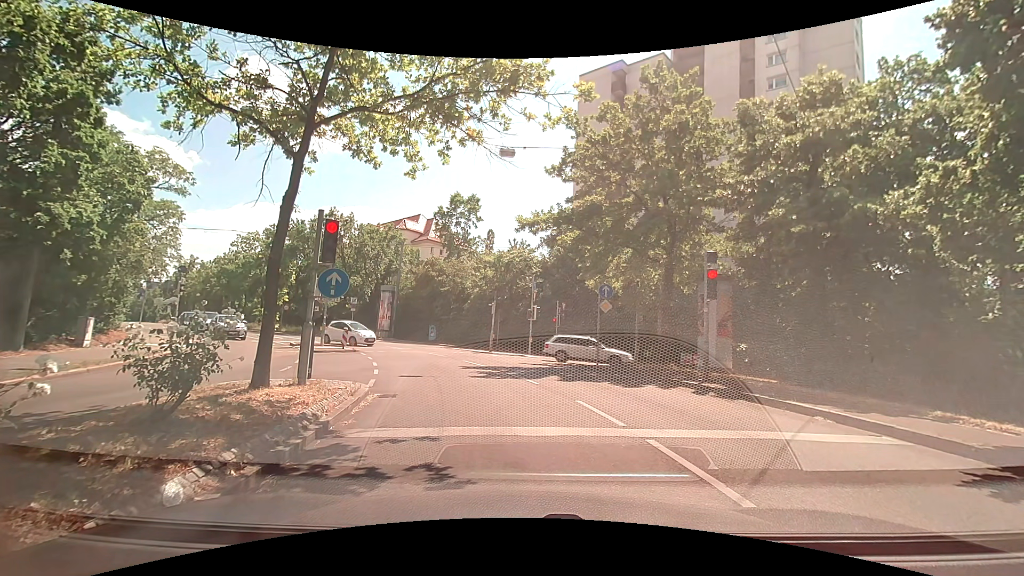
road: secondary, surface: asphalt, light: Day
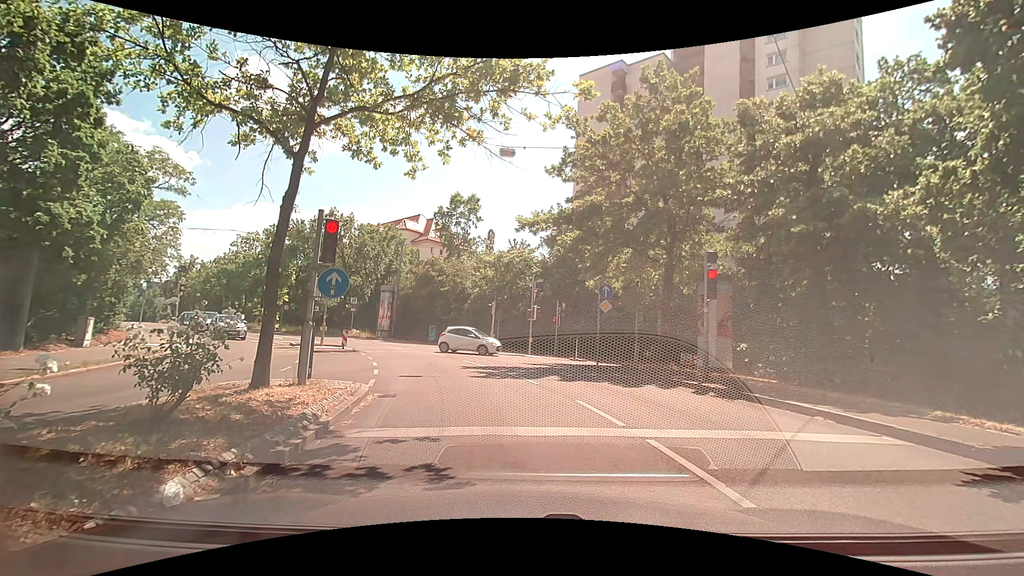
(0.0, 0.0) m; 0°
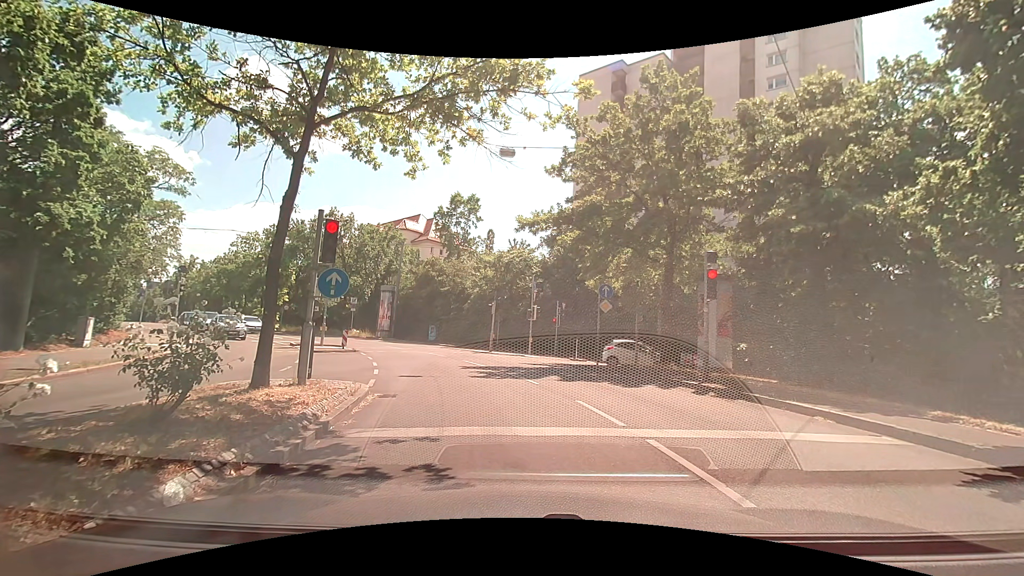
(0.0, 0.0) m; 0°
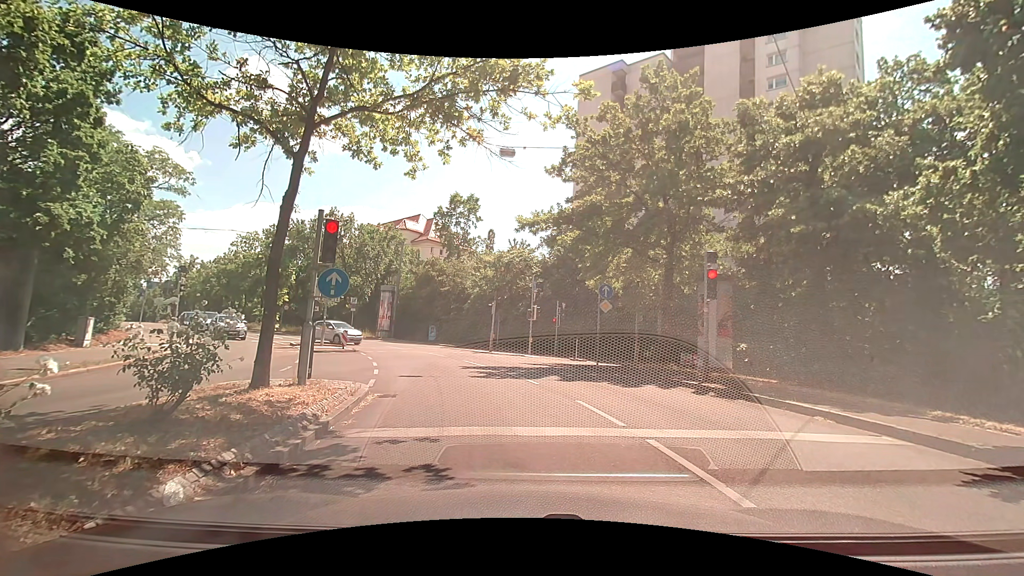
(0.0, 0.0) m; 0°
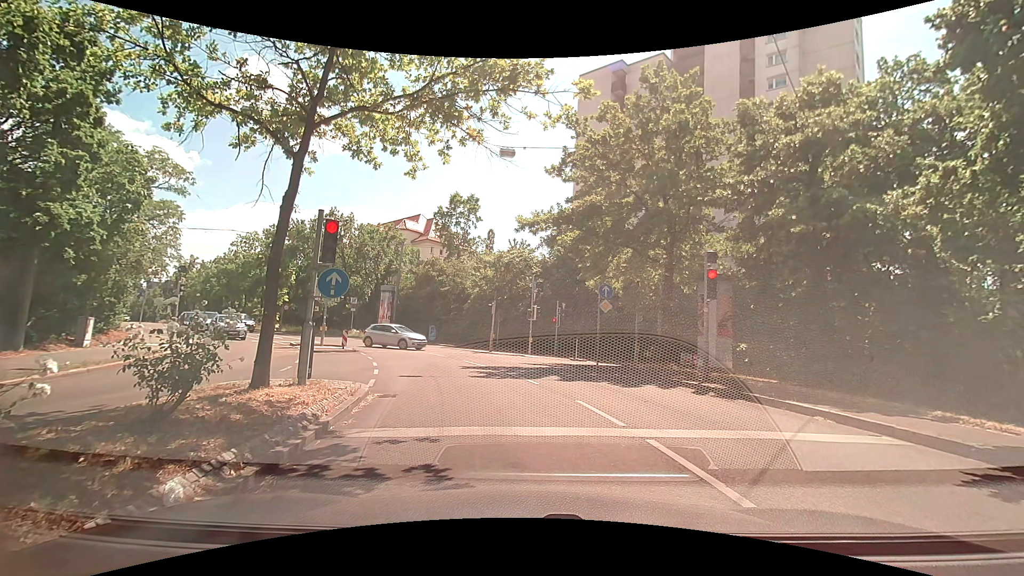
(0.0, 0.0) m; 0°
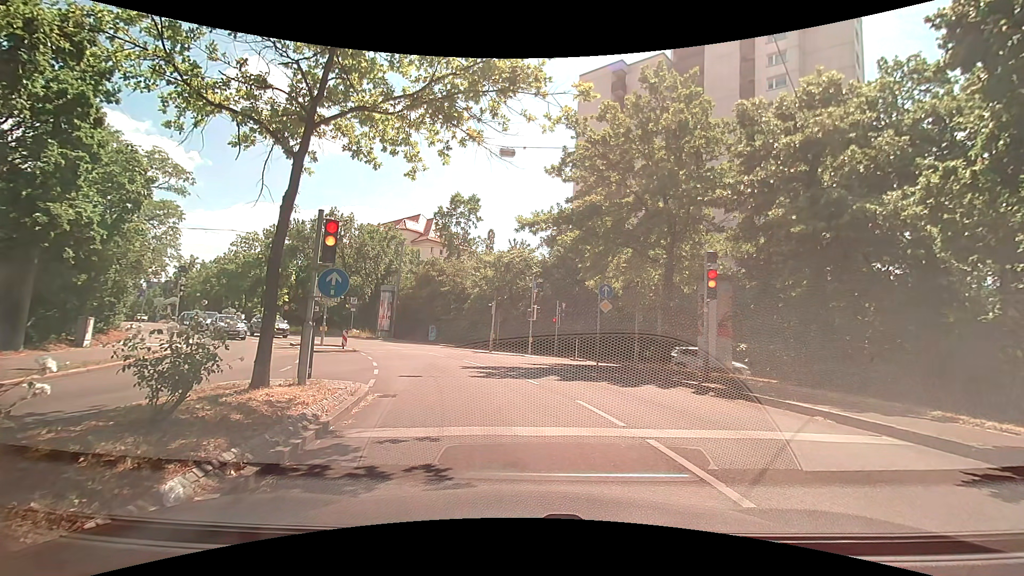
(0.0, 0.0) m; 0°
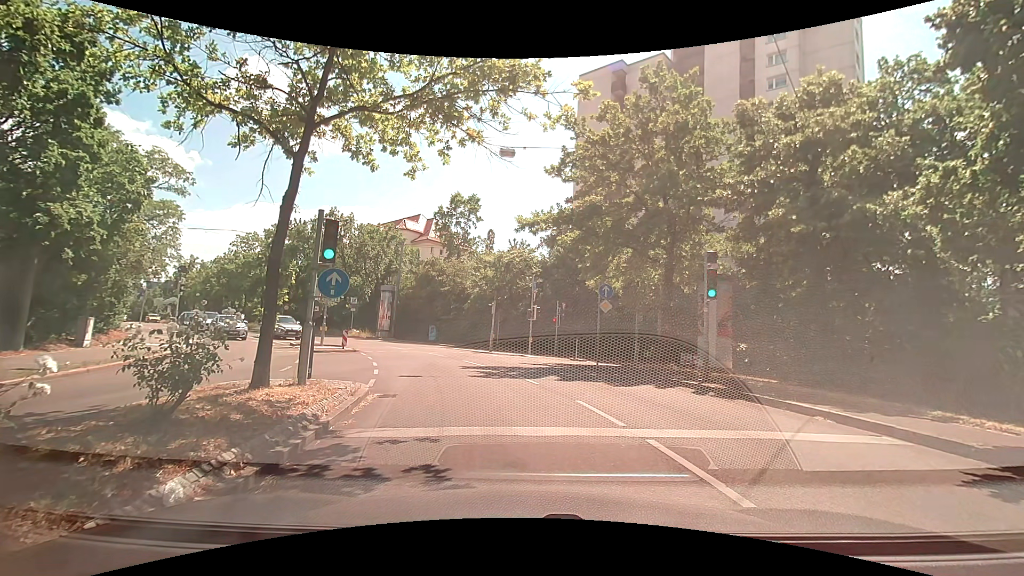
(0.0, 0.0) m; 0°
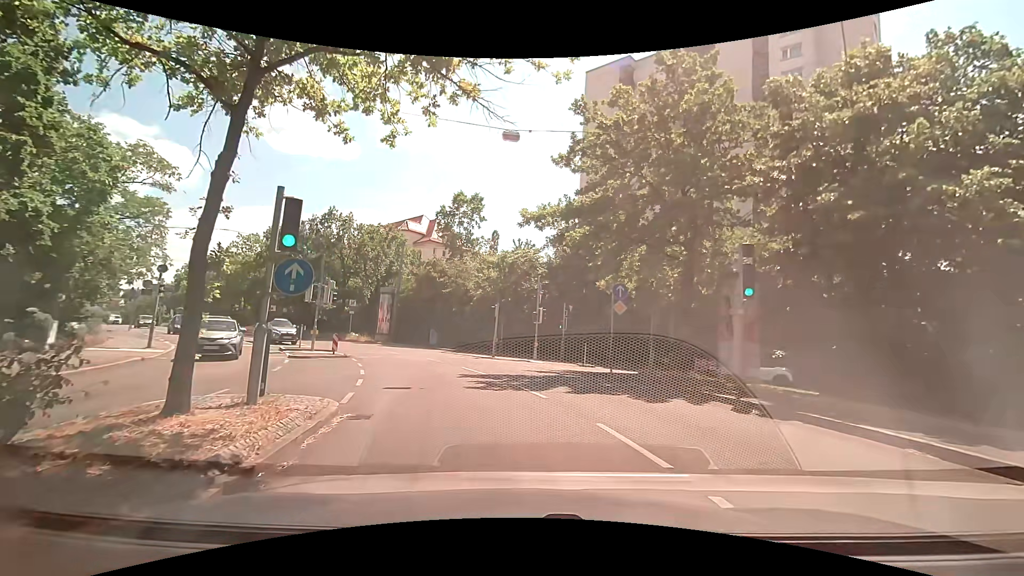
(+0.1, +2.2) m; +2°
(-1, +10) (-4, +20) (-8, +29) (-14, +37) (-21, +44) (-28, +51) (-35, +58) (-42, +65) (-49, +72) (-56, +79) m
